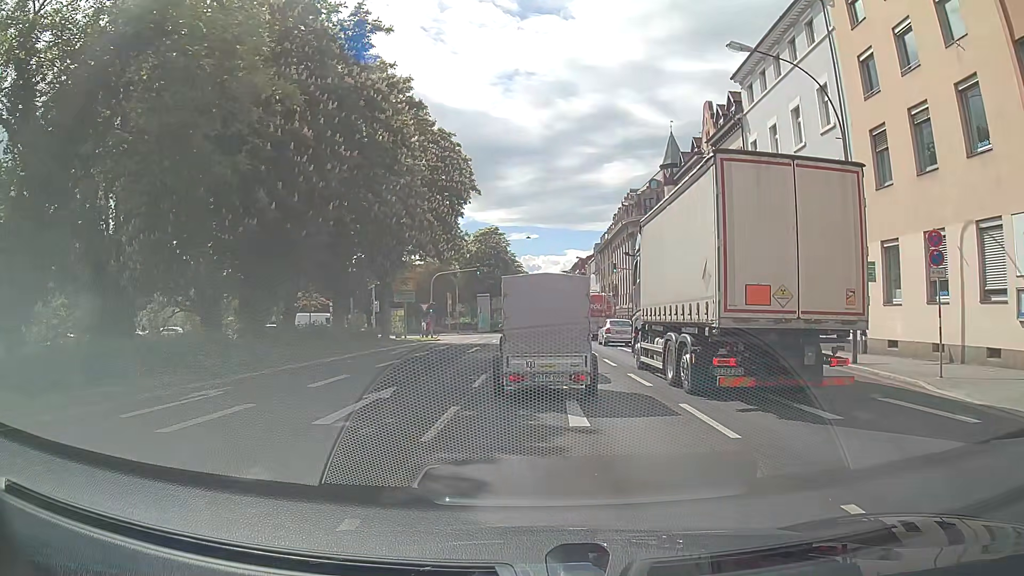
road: primary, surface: asphalt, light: Day
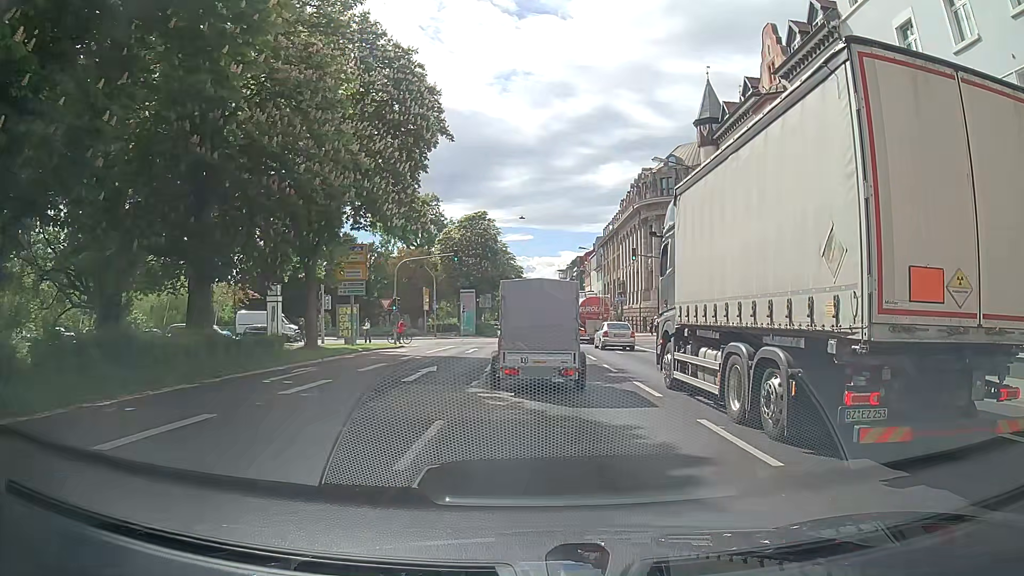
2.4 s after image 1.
(-0.1, +13.5) m; 0°
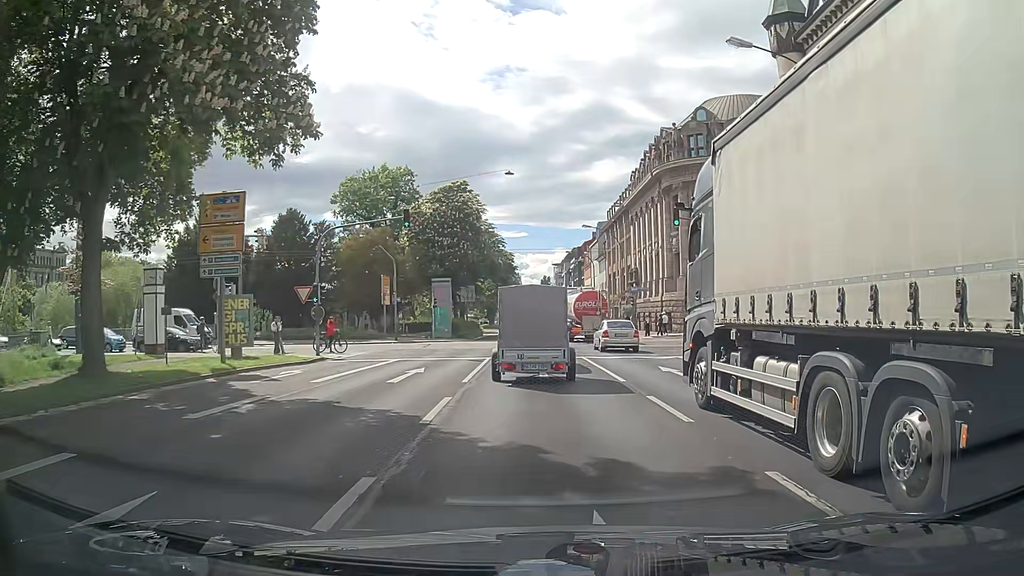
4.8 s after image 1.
(+0.1, +15.5) m; +1°
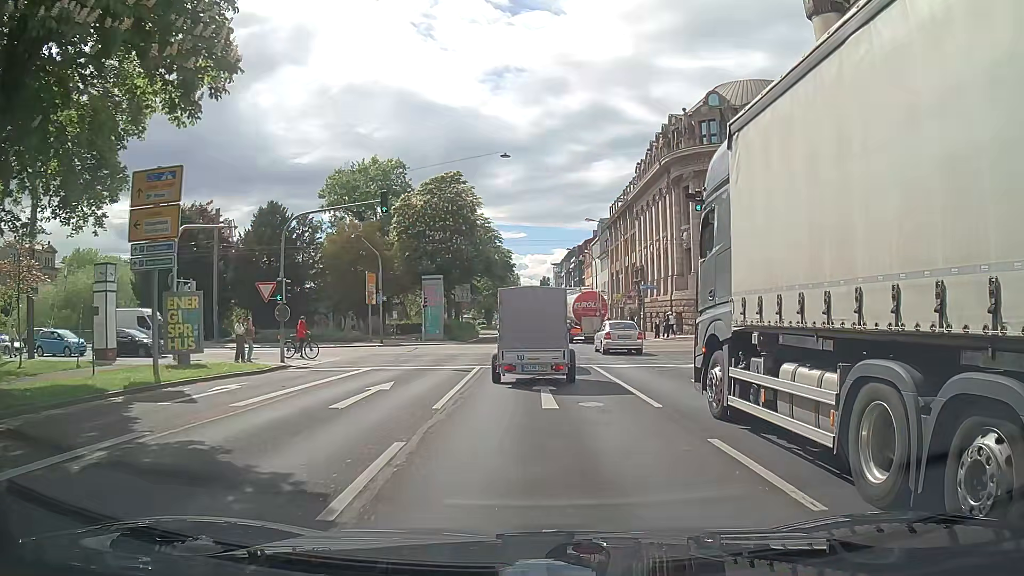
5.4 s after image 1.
(0.0, +4.3) m; +1°
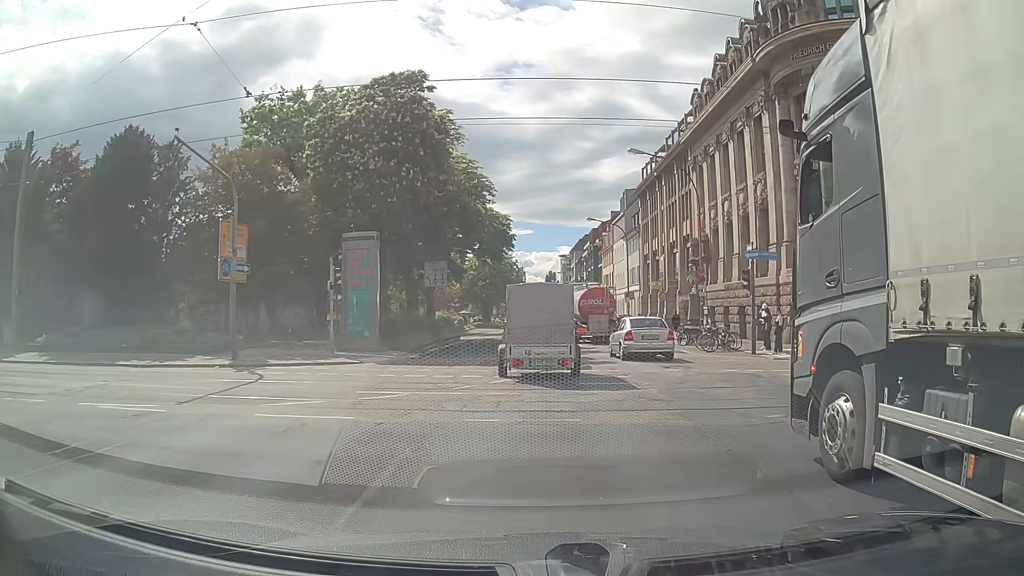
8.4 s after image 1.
(-0.5, +22.3) m; -2°
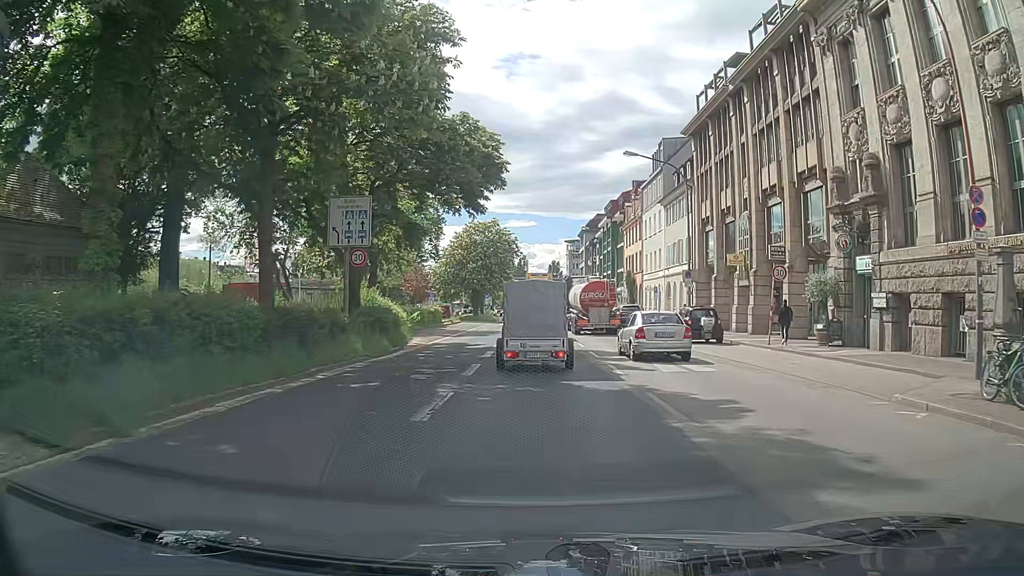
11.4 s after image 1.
(+0.4, +22.0) m; 0°
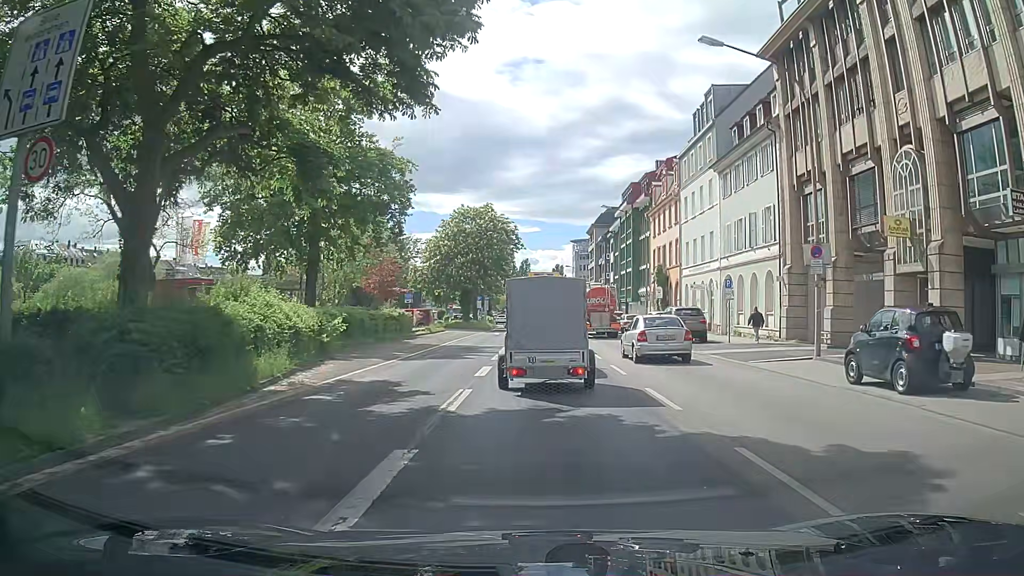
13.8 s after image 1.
(+0.1, +16.6) m; -1°
